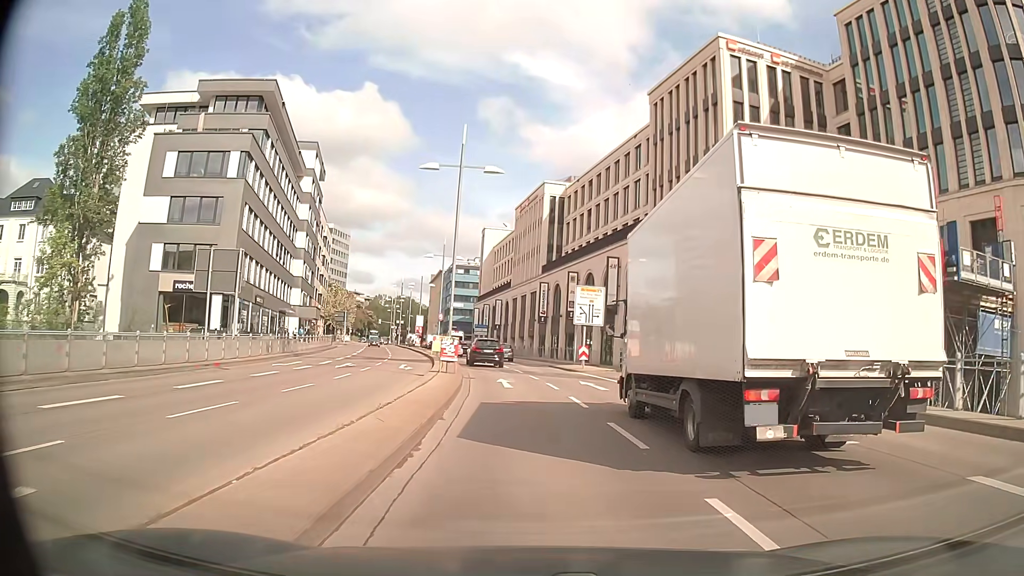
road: primary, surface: asphalt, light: Day
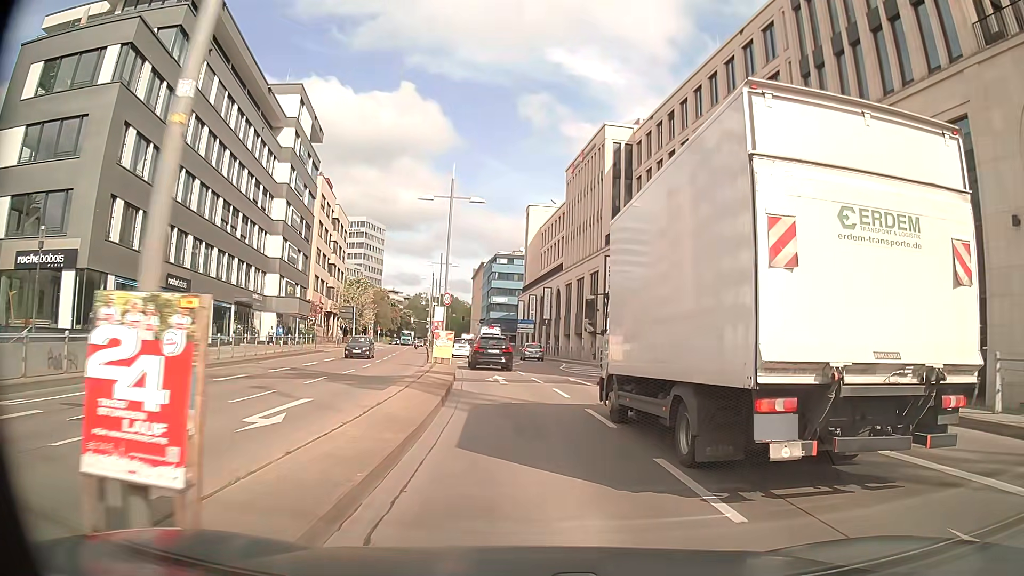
(-0.6, +21.6) m; -4°
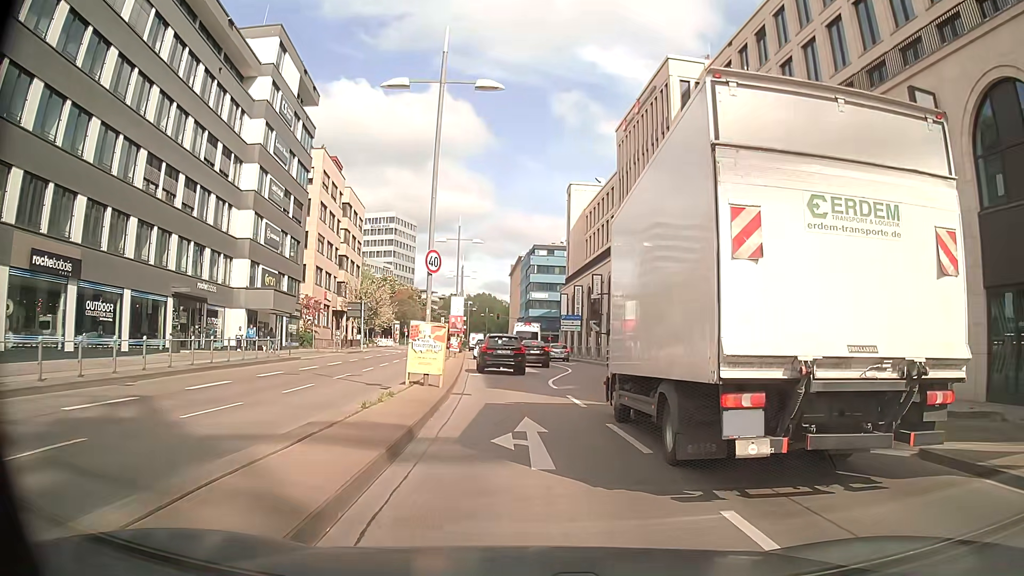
(-0.4, +14.6) m; -3°
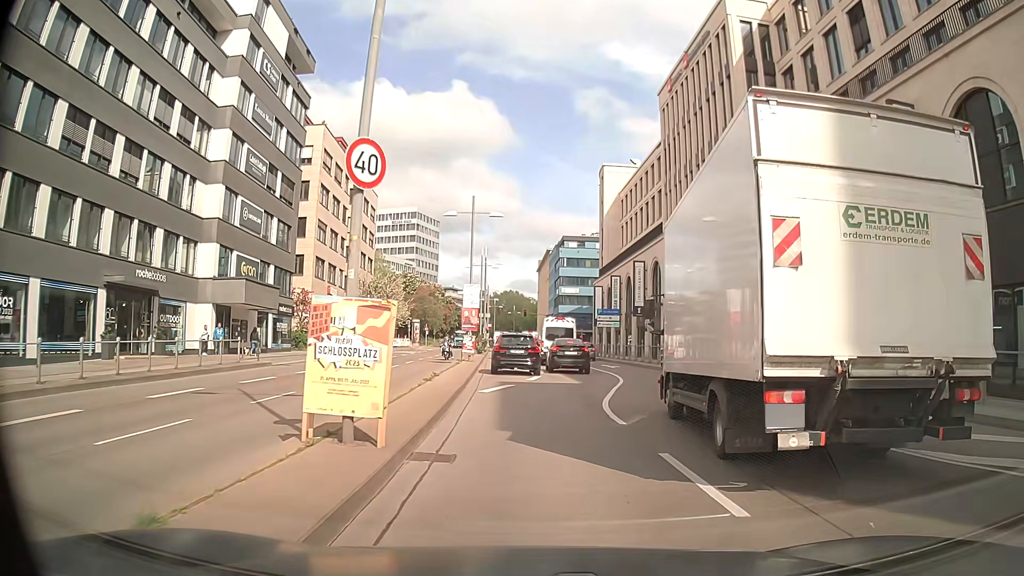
(-0.3, +9.1) m; -3°
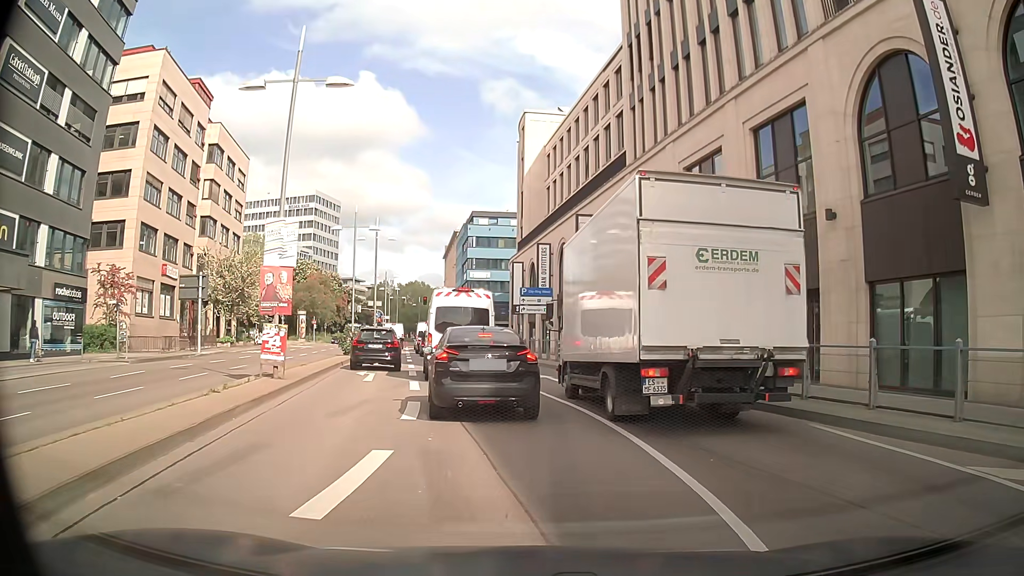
(+0.7, +17.9) m; +10°
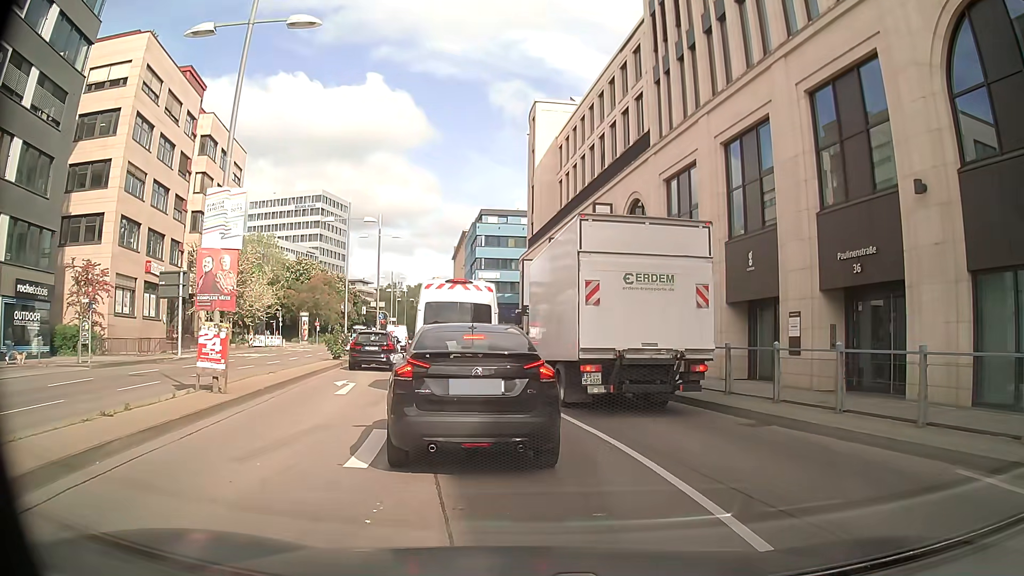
(-0.1, +3.7) m; -3°
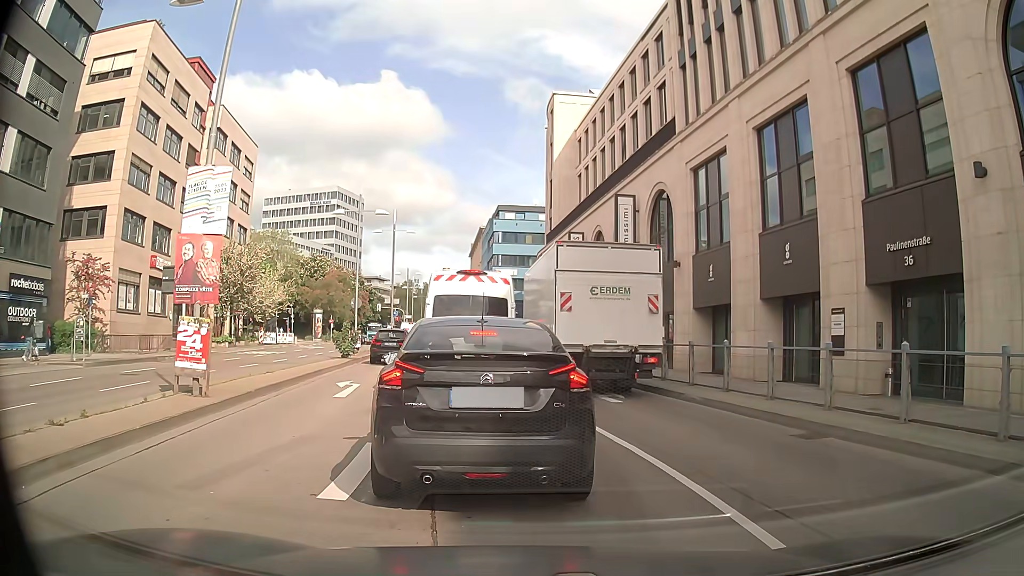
(0.0, +1.4) m; 0°
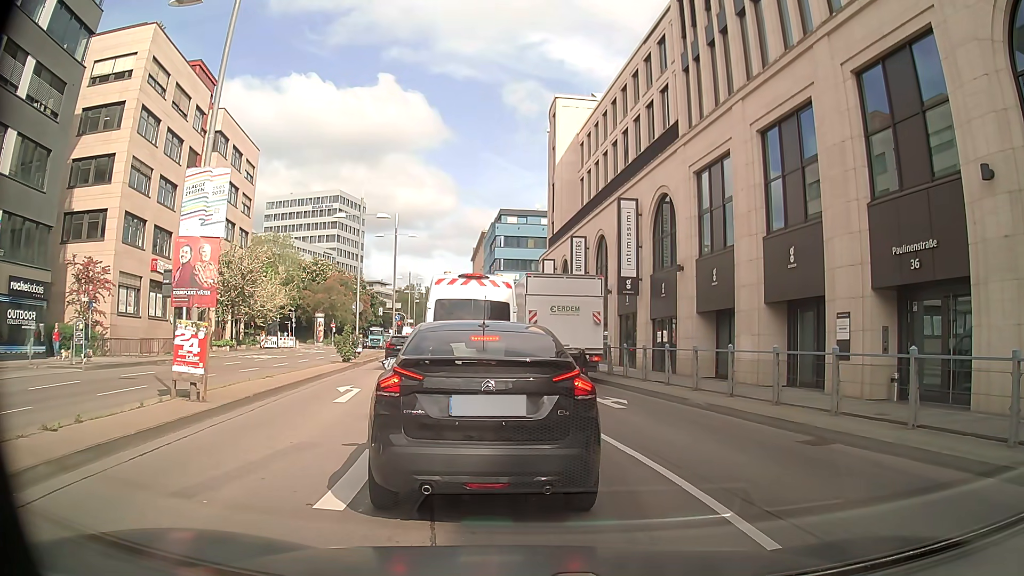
(0.0, +0.3) m; 0°
